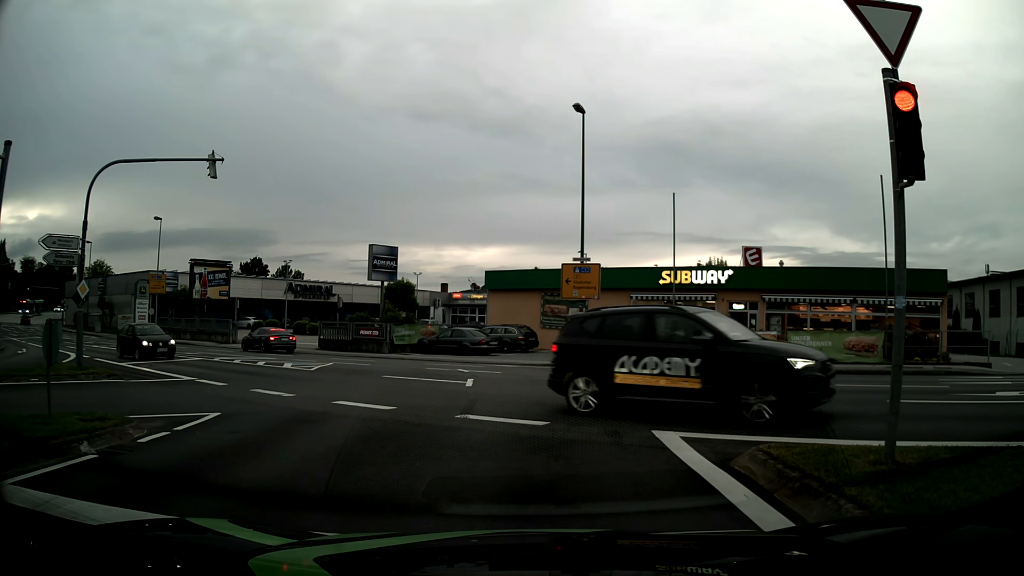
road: tertiary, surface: asphalt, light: Day
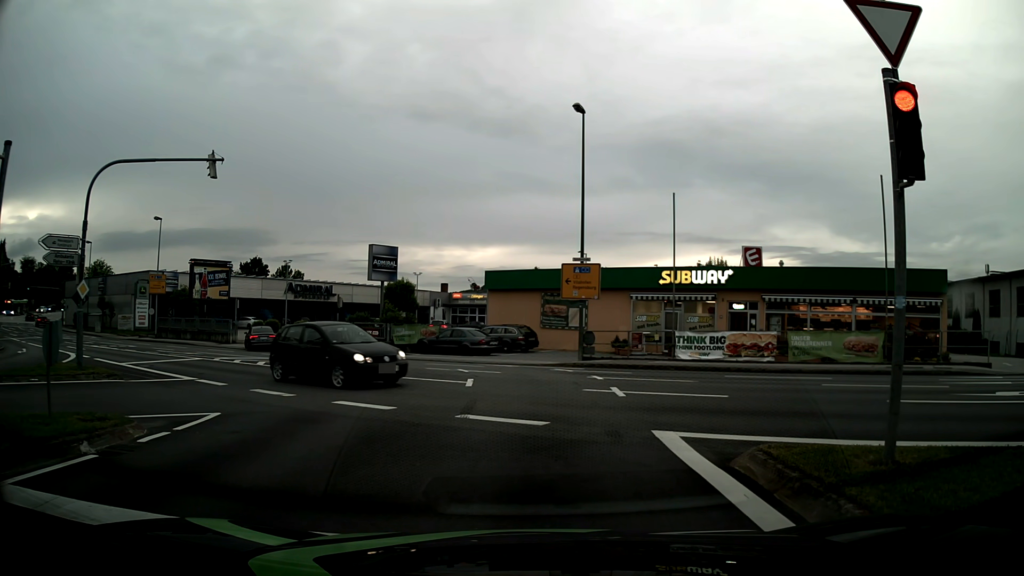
(0.0, 0.0) m; 0°
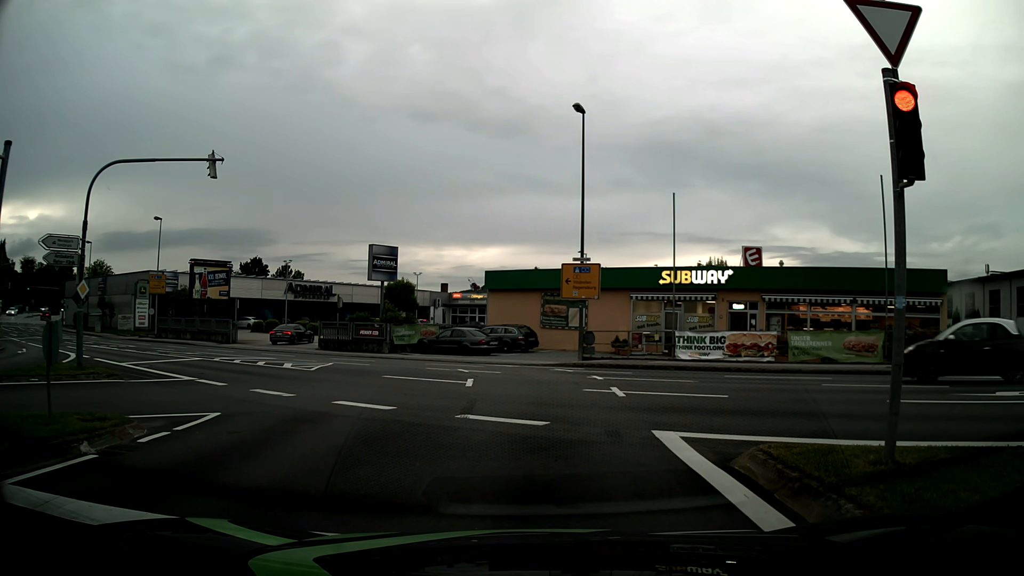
(0.0, 0.0) m; 0°
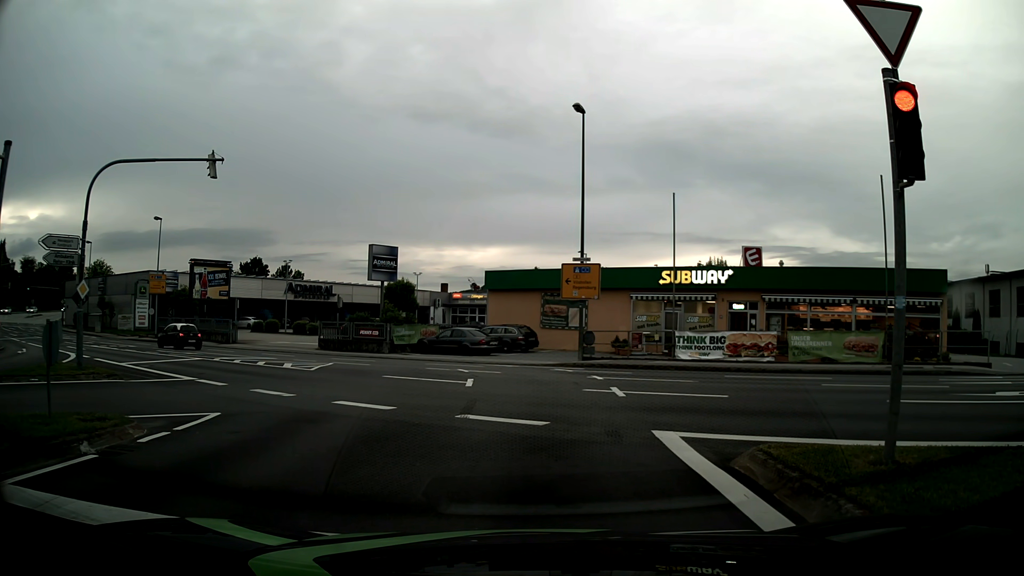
(0.0, 0.0) m; 0°
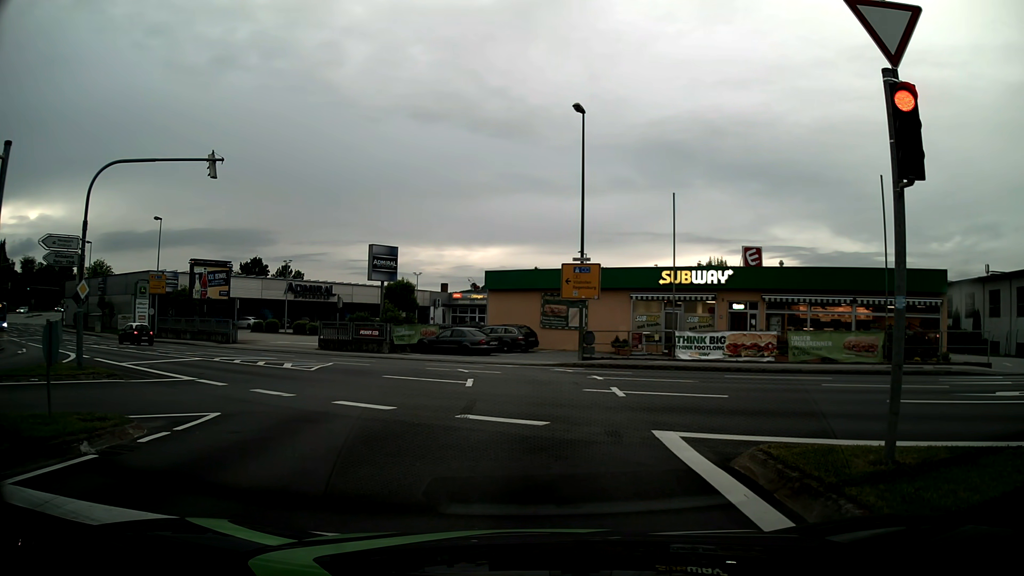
(0.0, 0.0) m; 0°
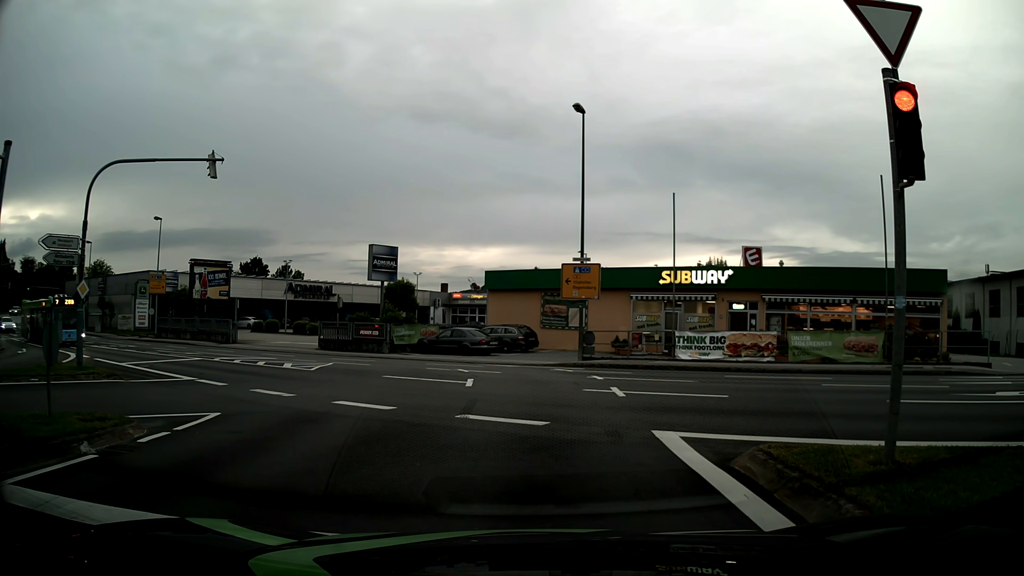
(0.0, 0.0) m; 0°
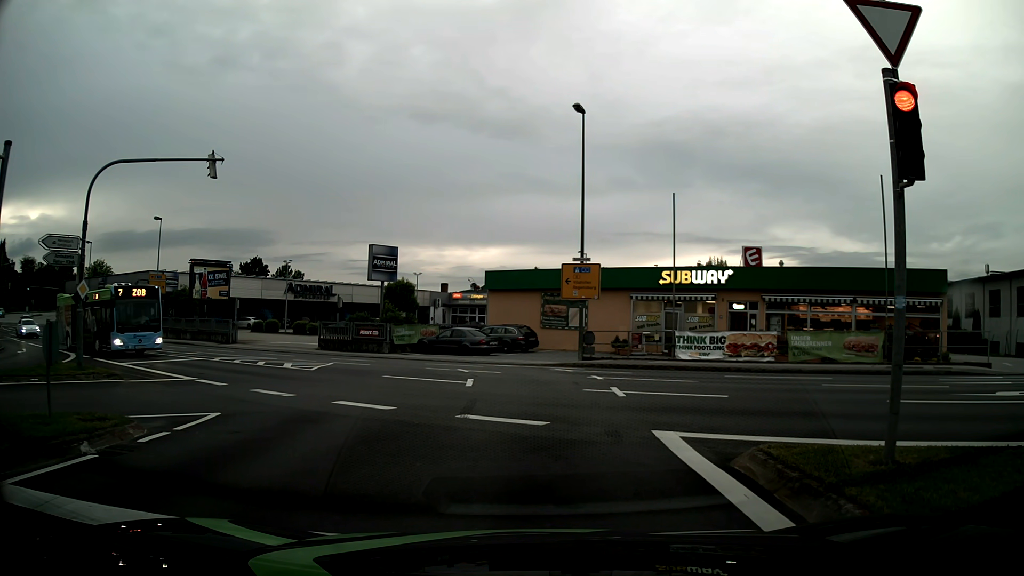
(0.0, 0.0) m; 0°
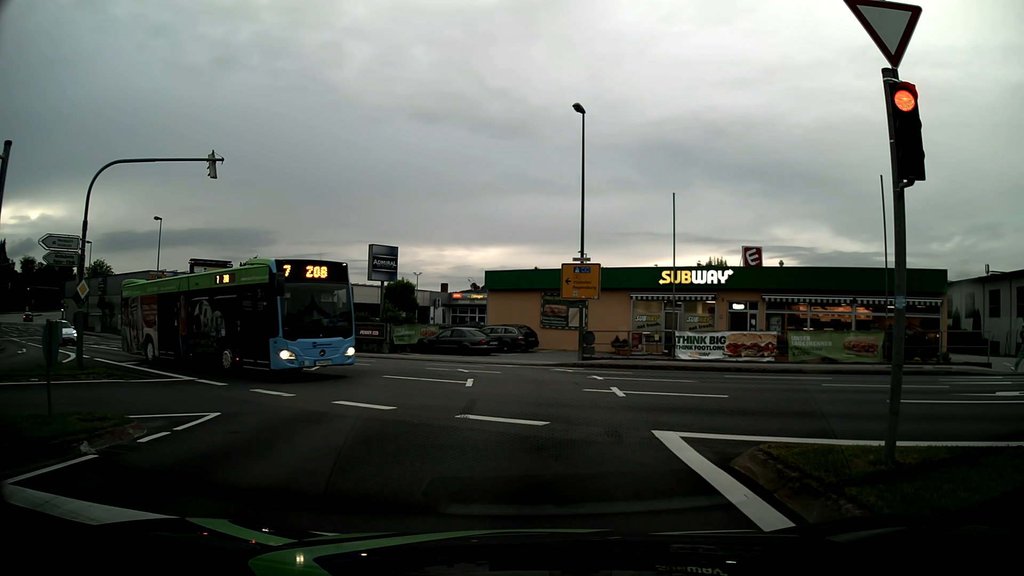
(0.0, 0.0) m; 0°
(0, +10) (0, +20) (-4, +29) (-12, +35) (-20, +41) (-29, +46) (-37, +51) (-45, +57) (-54, +63) (-62, +69) m
